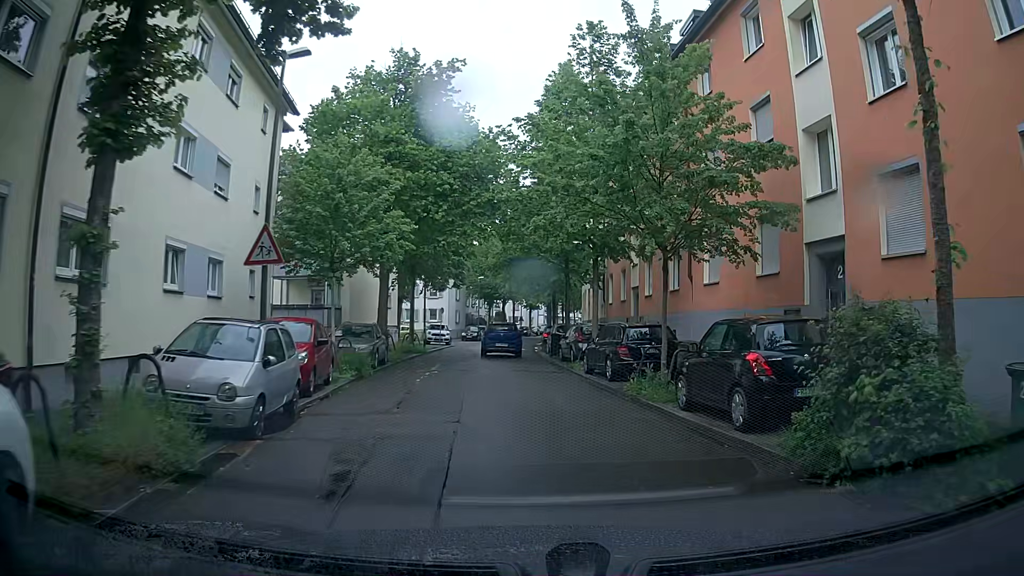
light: Day
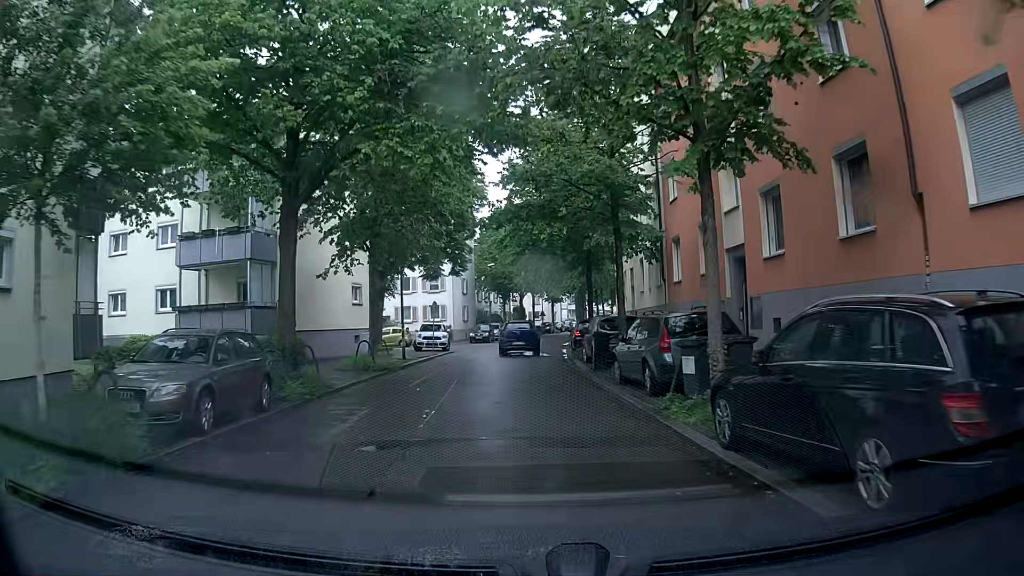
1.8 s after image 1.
(+0.3, +12.8) m; -2°
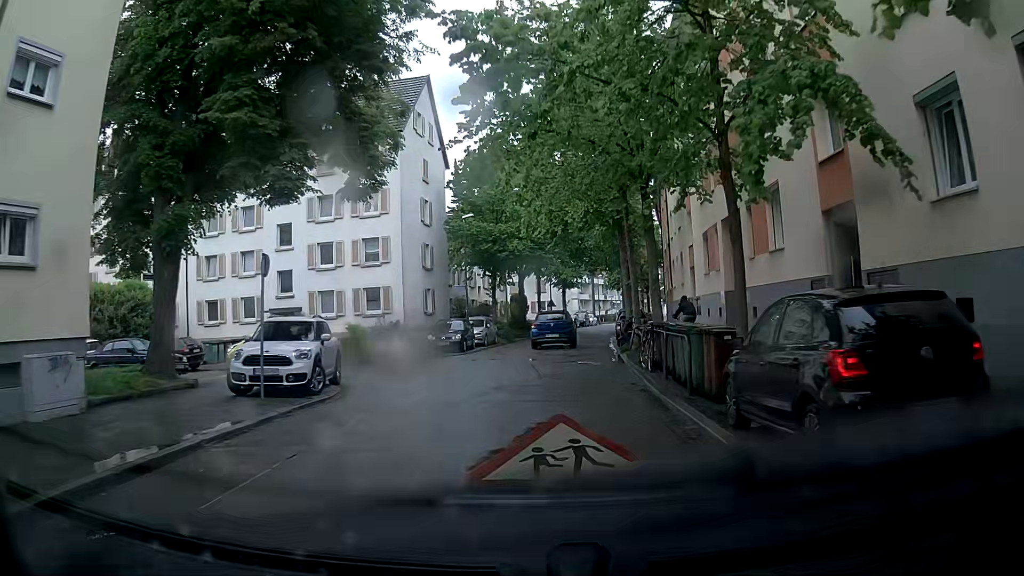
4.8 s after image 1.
(+0.5, +24.2) m; +2°
